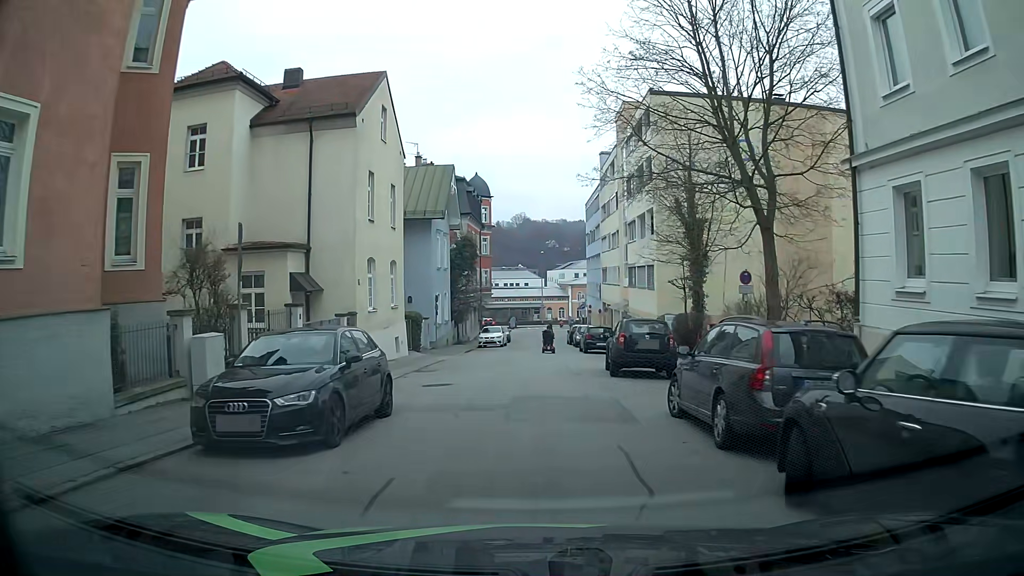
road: residential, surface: asphalt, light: Day
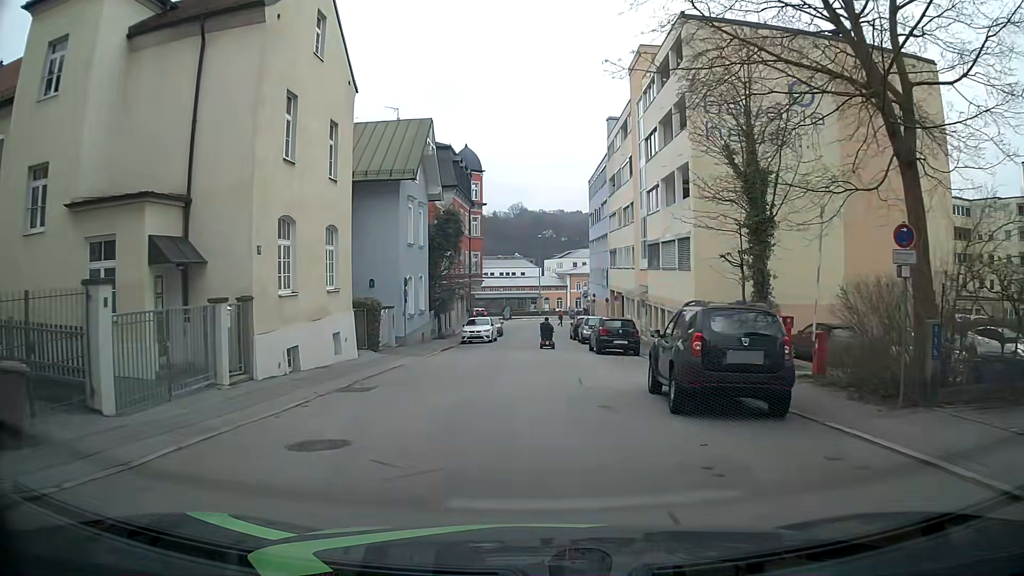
(0.0, +8.6) m; +1°
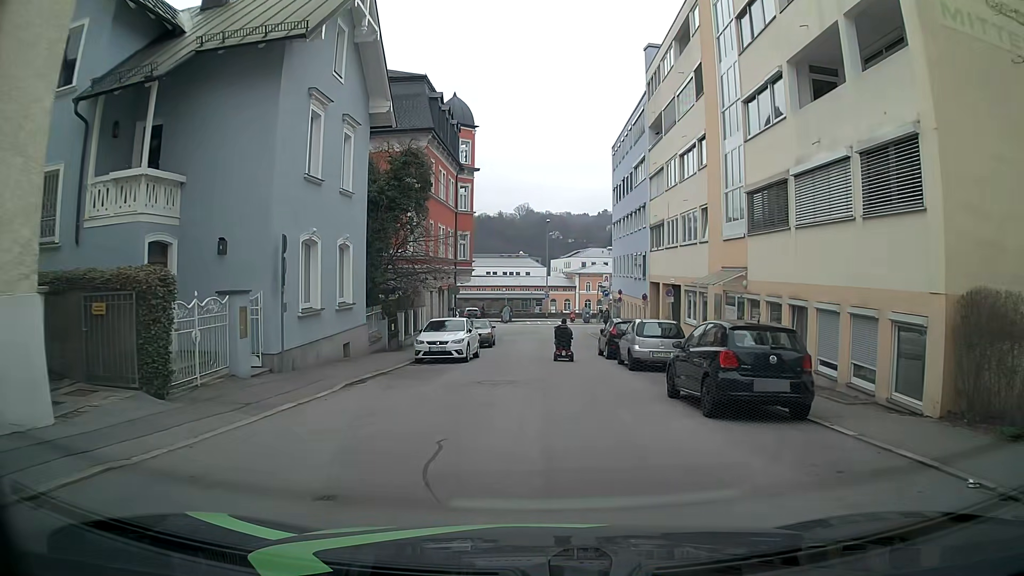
(-0.3, +15.9) m; -1°
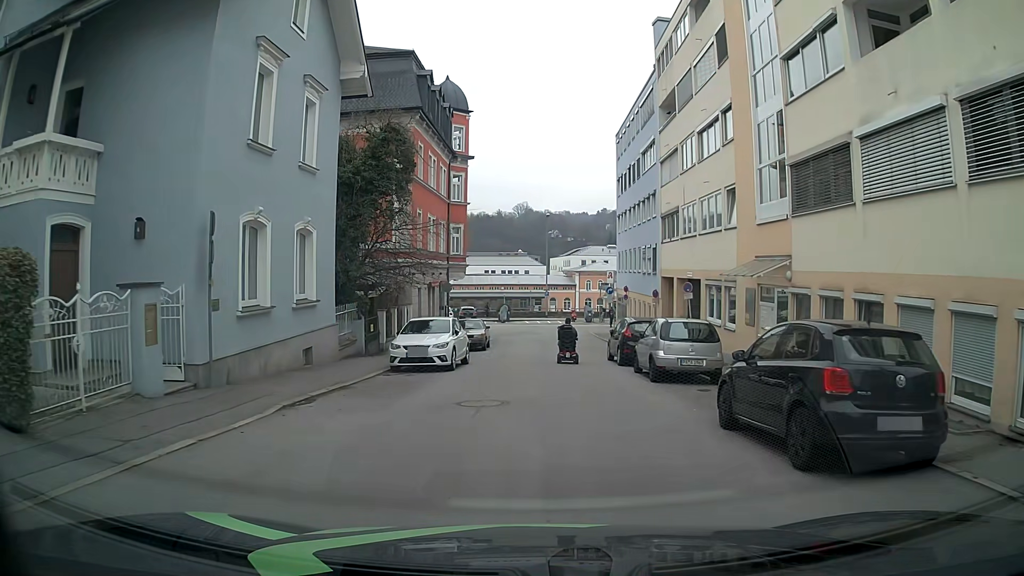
(0.0, +3.6) m; 0°
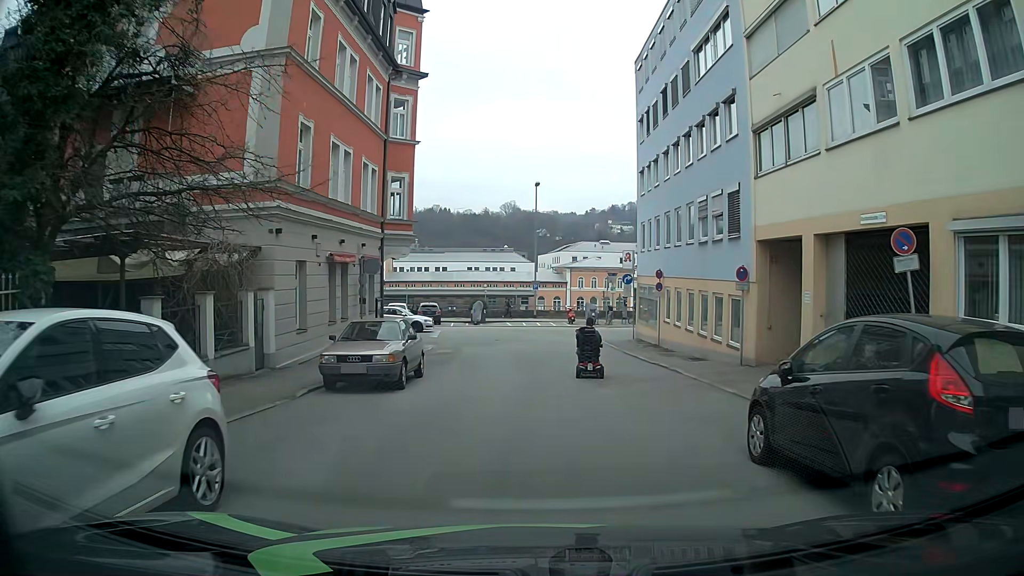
(+0.1, +16.0) m; 0°
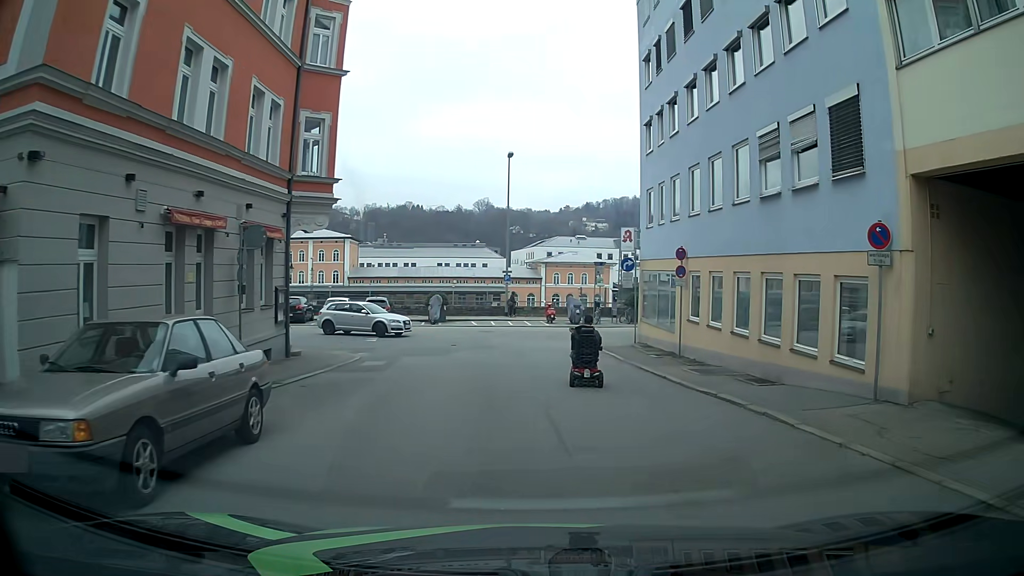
(0.0, +8.6) m; +1°
